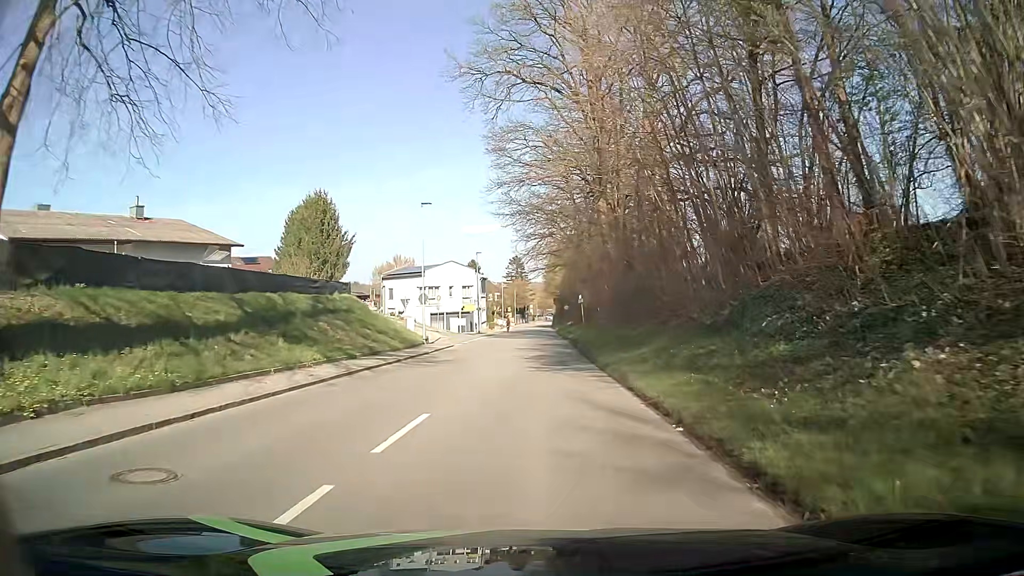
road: tertiary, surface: asphalt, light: Day
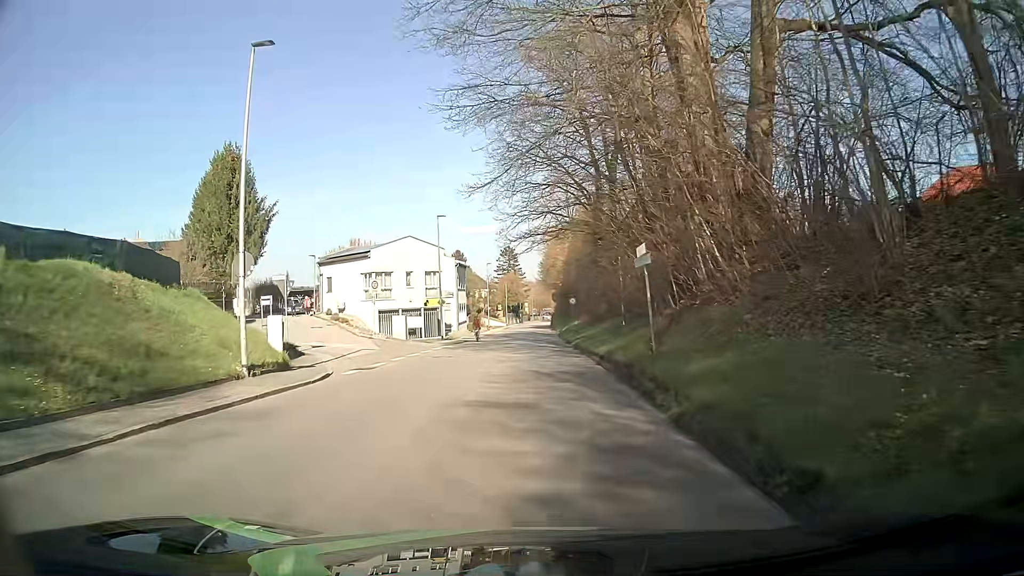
(+0.4, +23.5) m; +1°
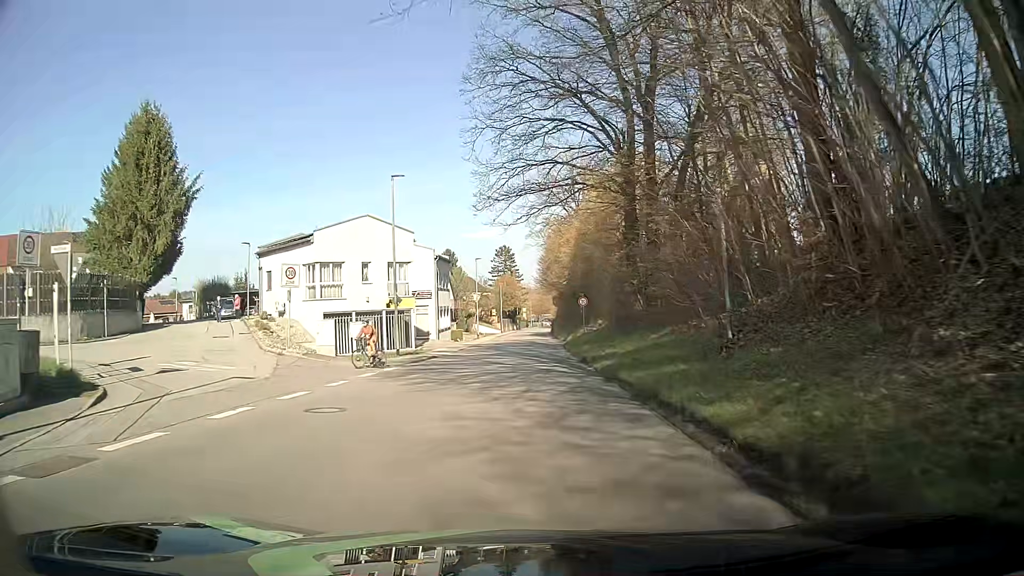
(0.0, +13.9) m; +1°
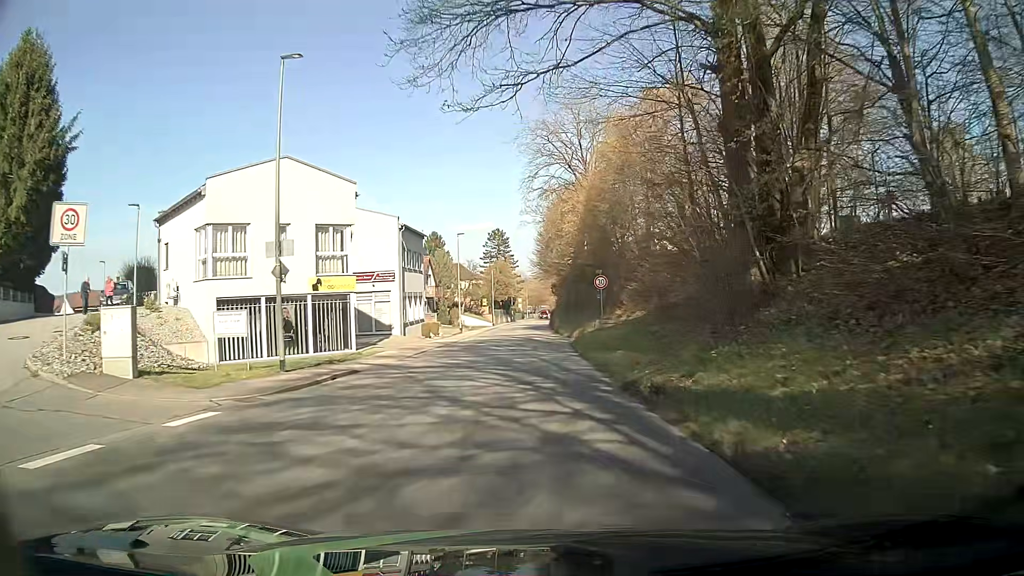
(-0.1, +13.9) m; +1°
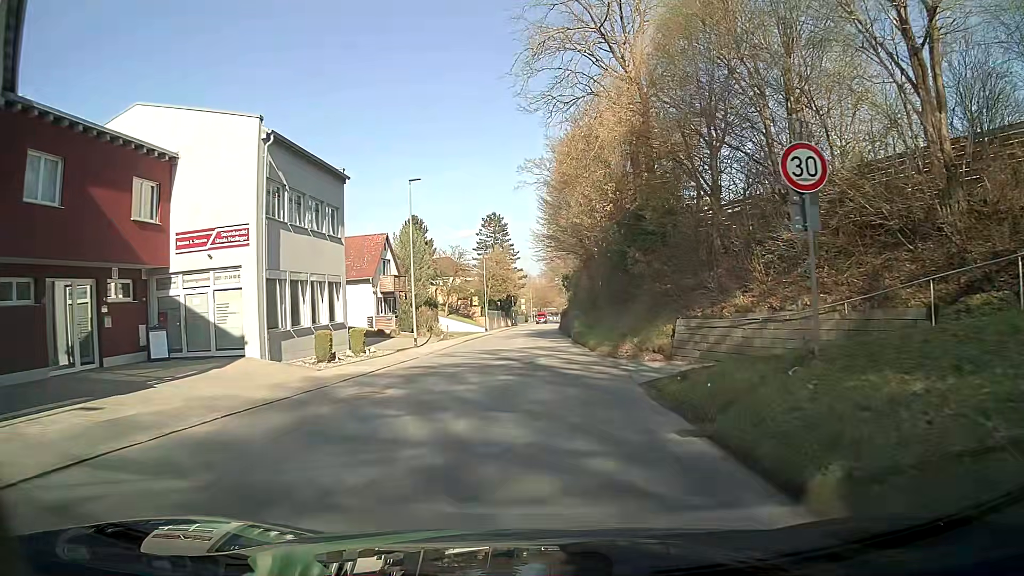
(-0.4, +23.2) m; -1°
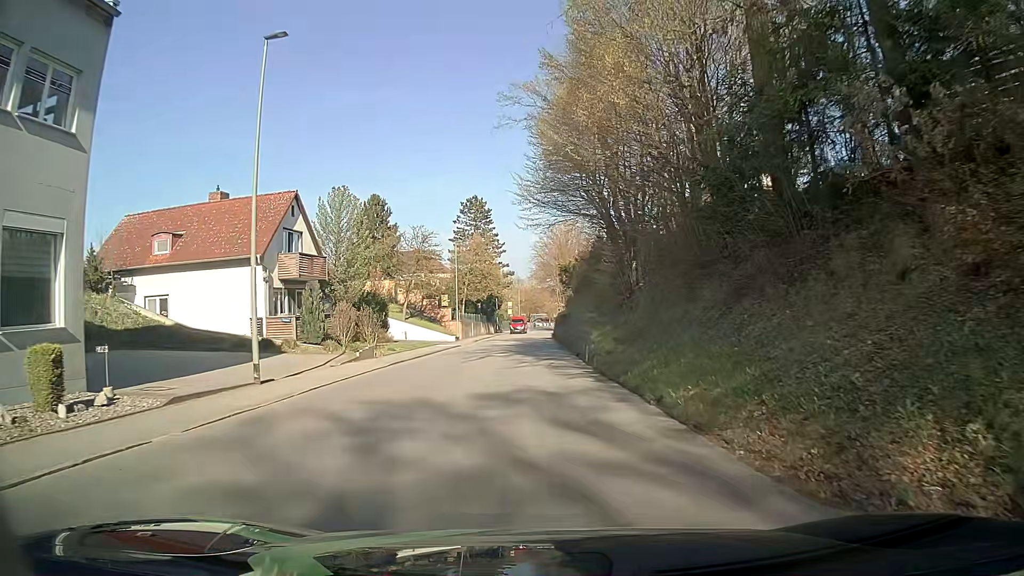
(0.0, +18.5) m; +1°
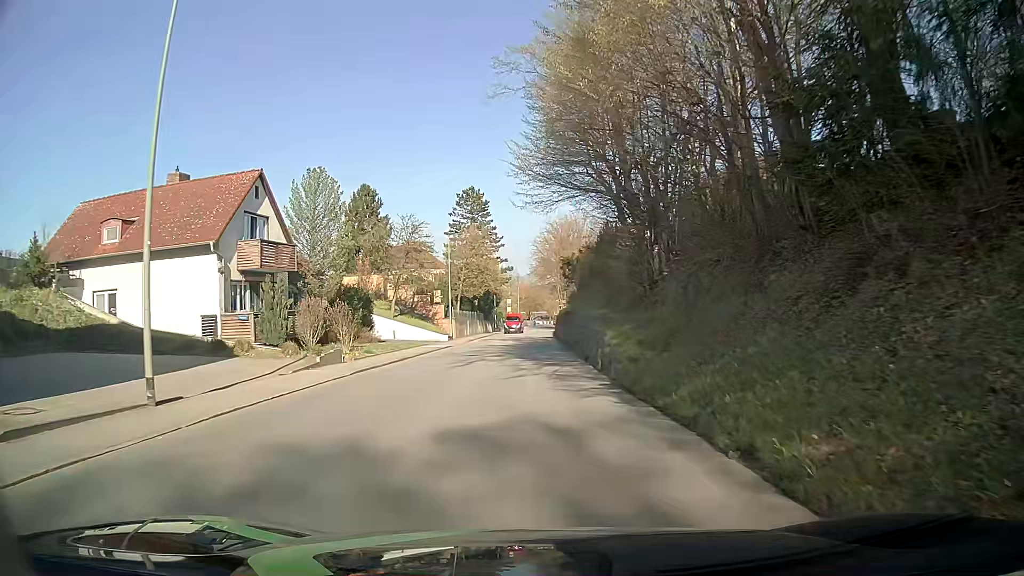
(-0.1, +4.6) m; -1°
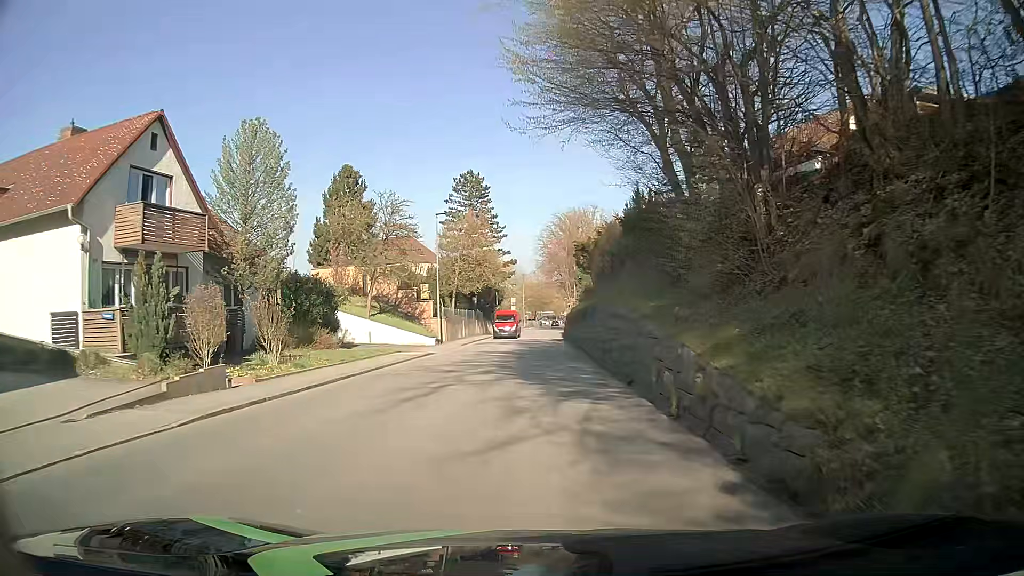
(0.0, +9.3) m; +1°
(0, +10) (0, +20) (0, +30) (0, +40) (-1, +50) (-1, +60) (0, +70) (0, +80) (0, +90) (0, +100) m
